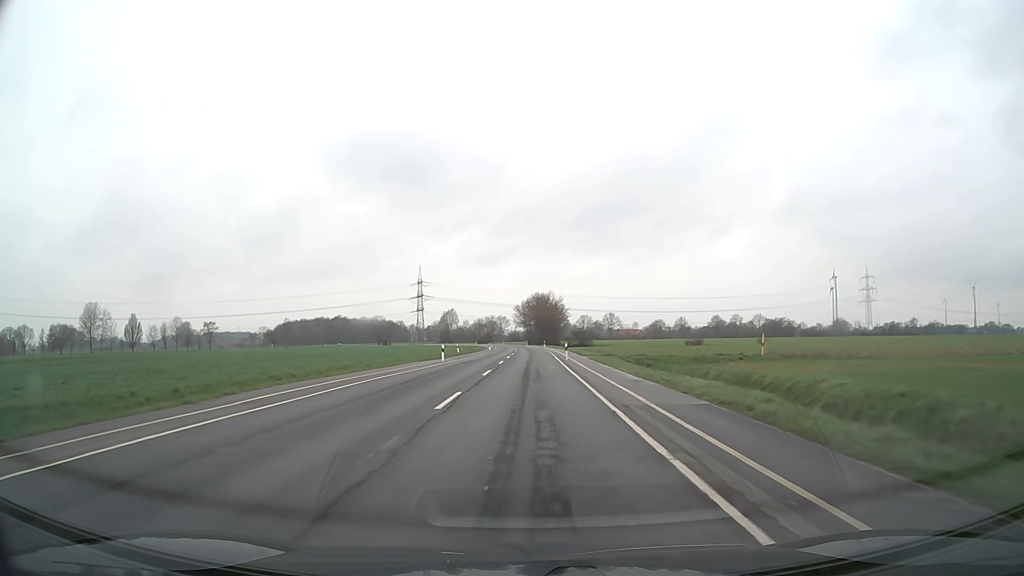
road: secondary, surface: asphalt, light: Day
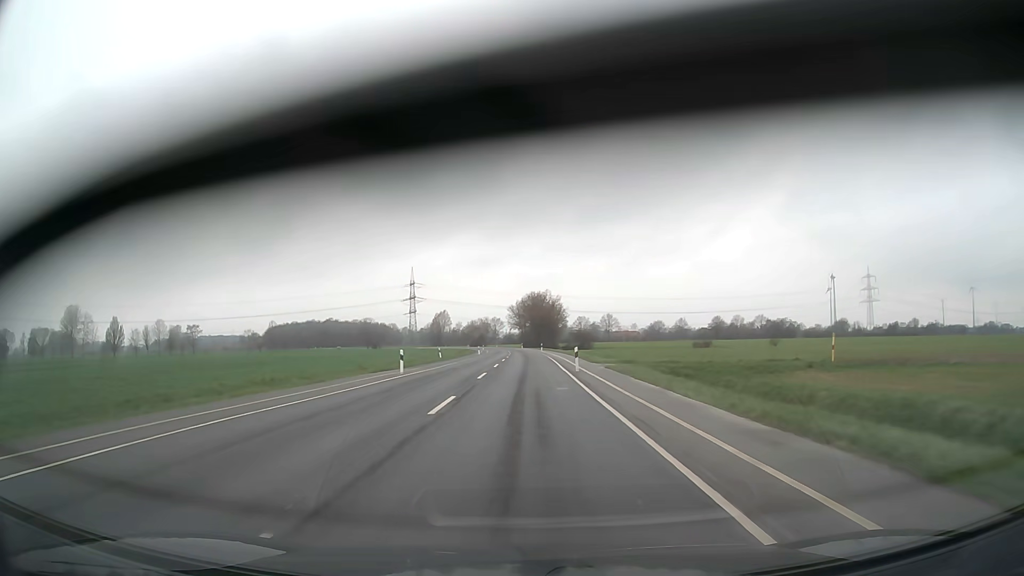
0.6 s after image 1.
(+0.1, +12.5) m; 0°
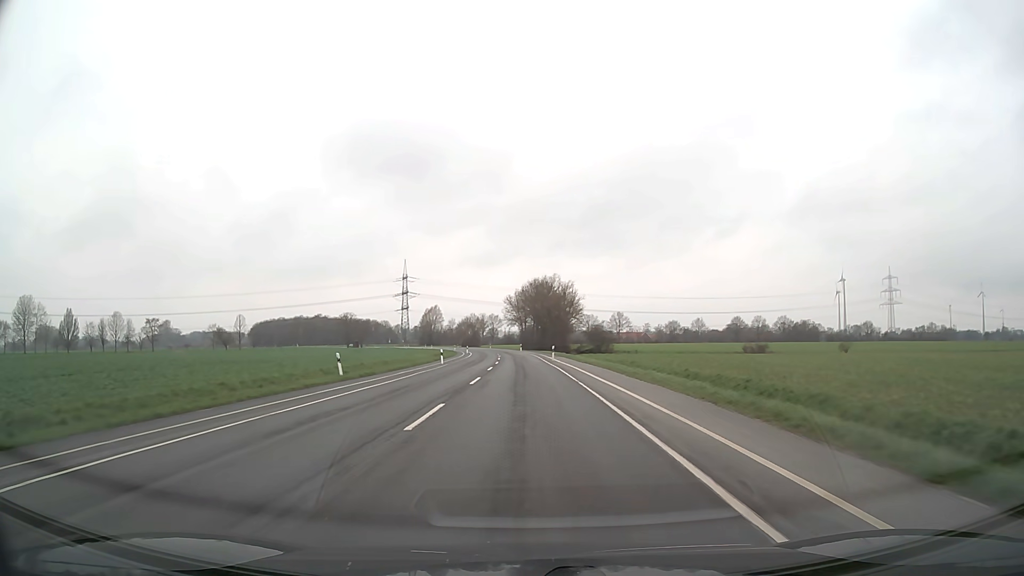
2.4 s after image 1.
(0.0, +37.6) m; 0°
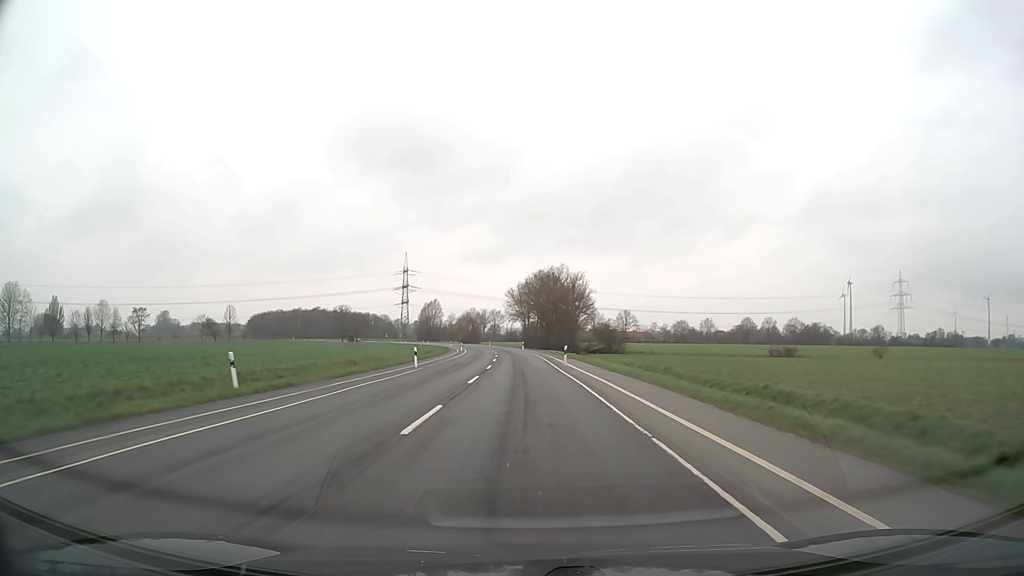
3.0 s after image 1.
(0.0, +12.5) m; 0°
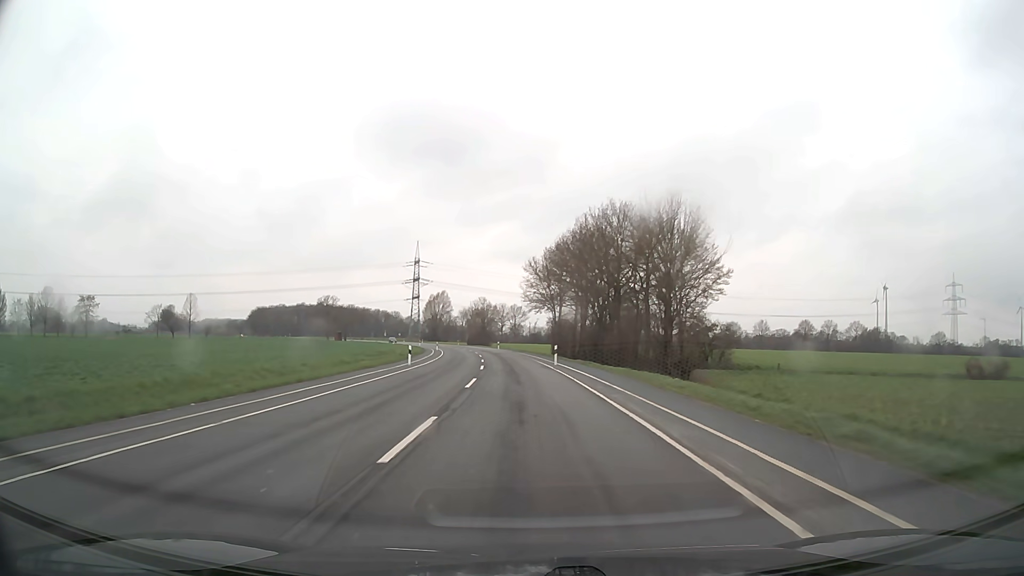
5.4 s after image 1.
(-0.7, +50.2) m; -2°
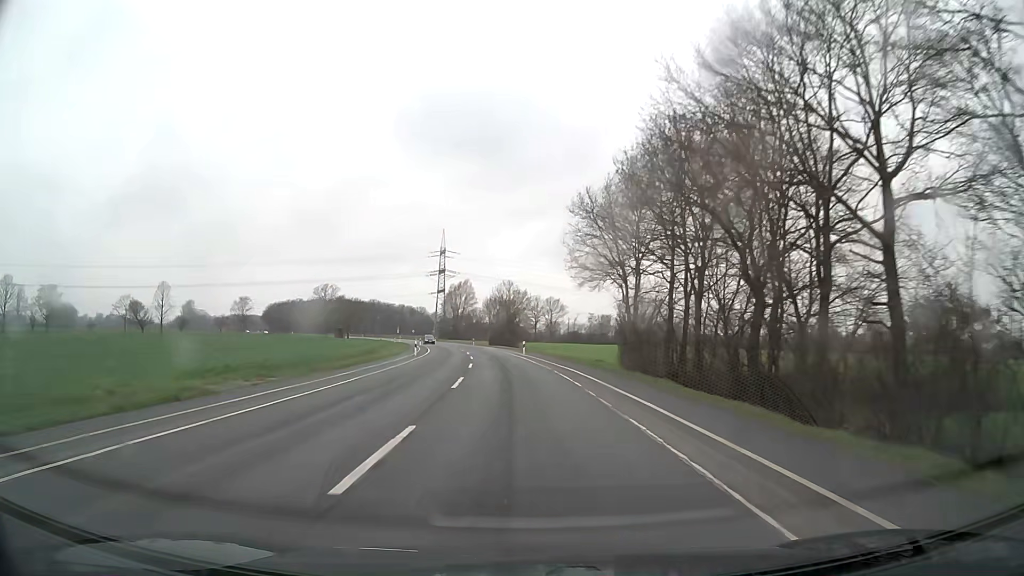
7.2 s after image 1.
(-0.8, +37.6) m; -3°
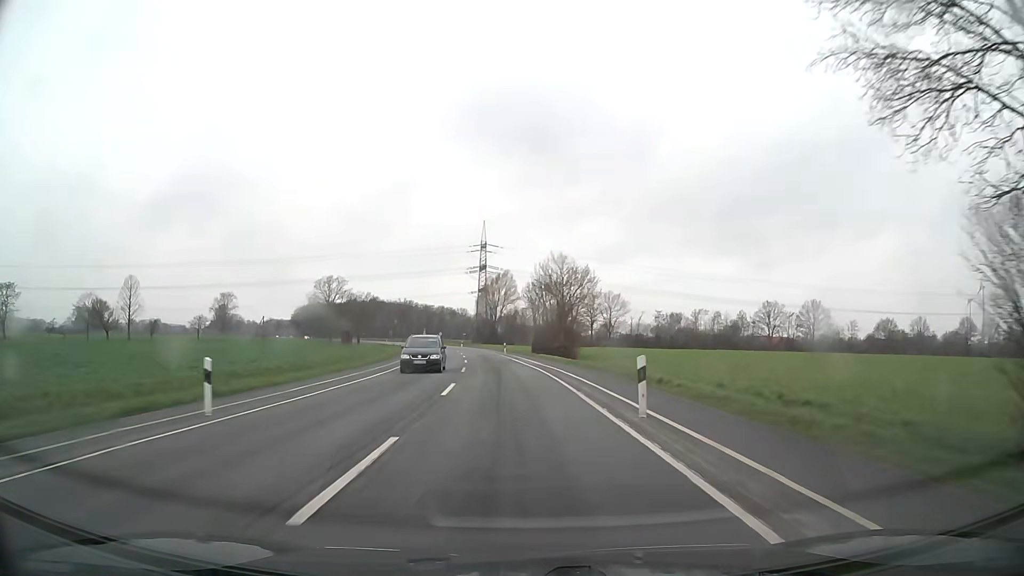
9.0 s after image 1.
(-1.3, +37.6) m; -4°
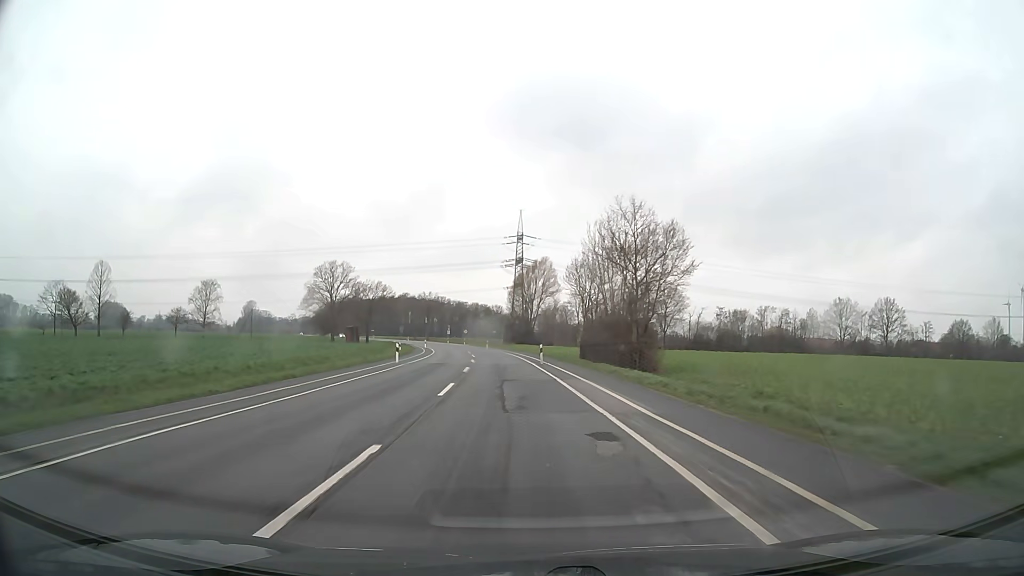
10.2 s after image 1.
(-0.7, +25.0) m; -3°
(0, +10) (0, +20) (-1, +30) (-1, +40) (-2, +50) (-3, +60) (-5, +70) (-6, +80) (-8, +90) (-9, +99) m
